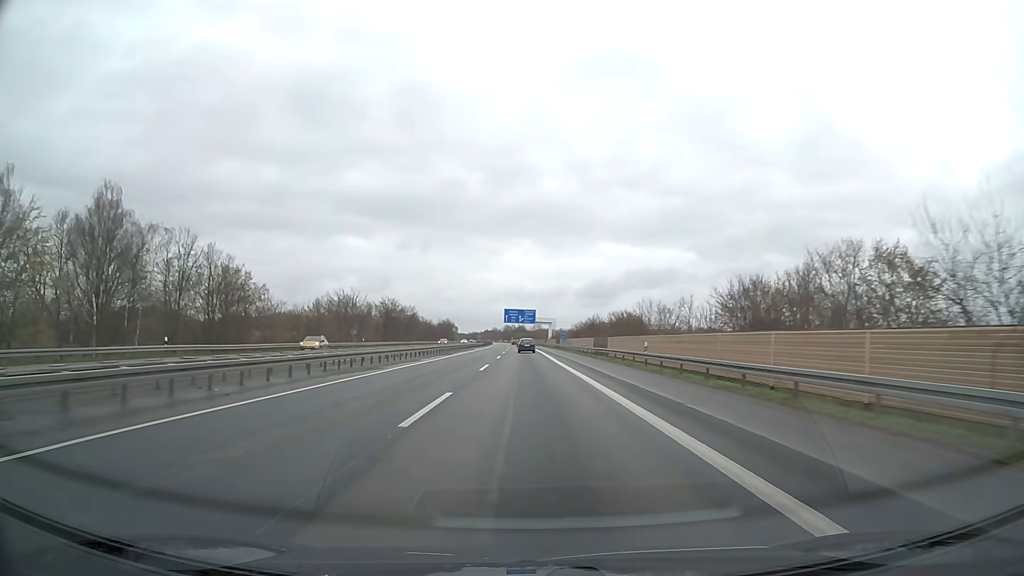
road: motorway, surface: asphalt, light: Day
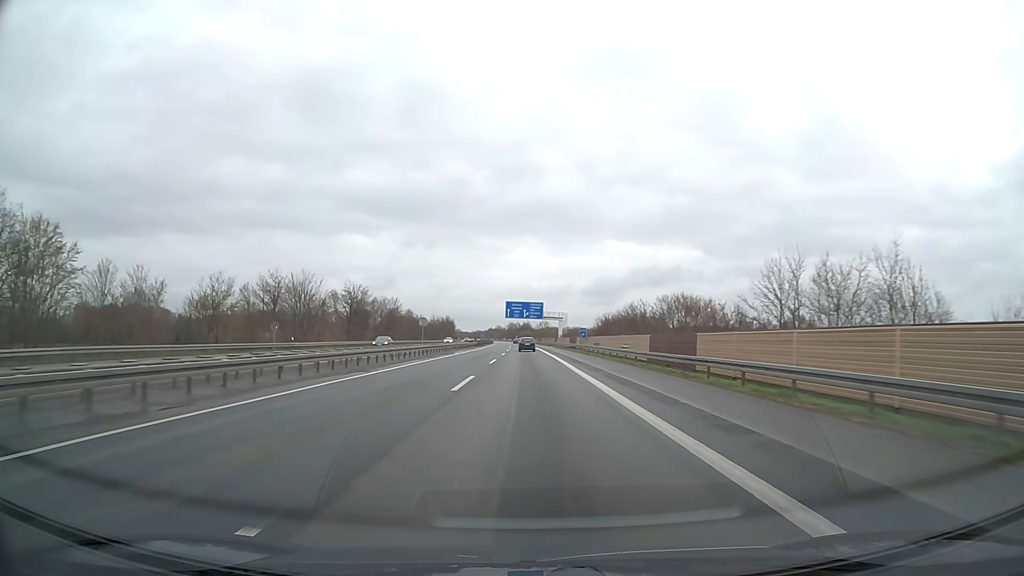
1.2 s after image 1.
(-0.1, +31.7) m; 0°
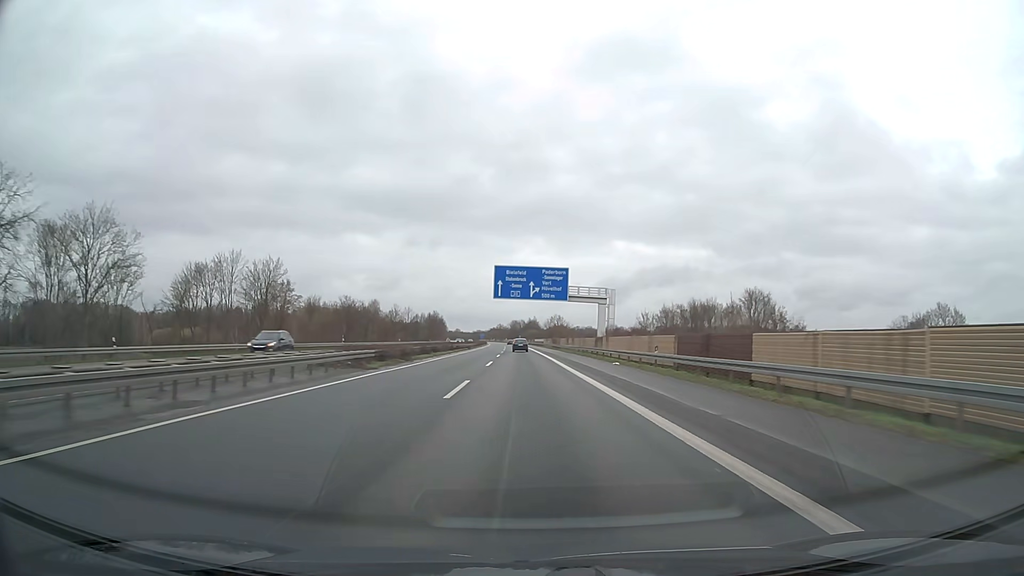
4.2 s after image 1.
(-0.5, +79.3) m; 0°
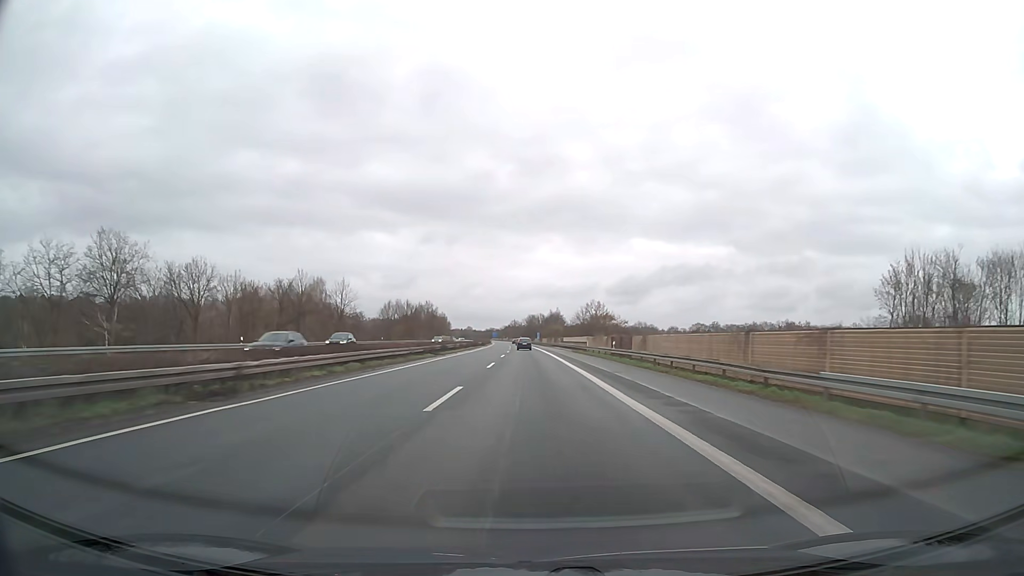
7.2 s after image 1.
(-0.9, +79.3) m; -2°
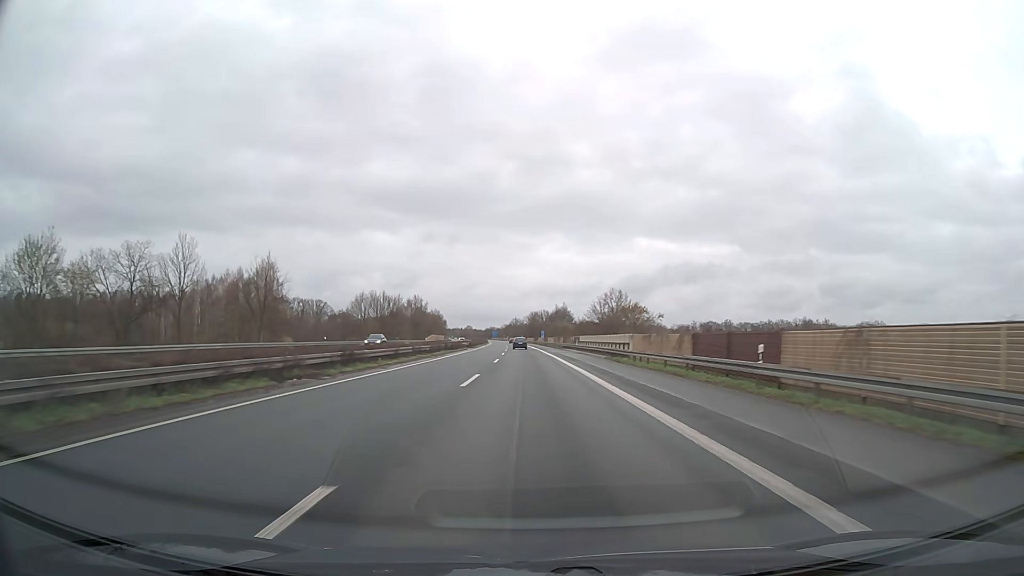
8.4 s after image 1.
(0.0, +31.7) m; 0°
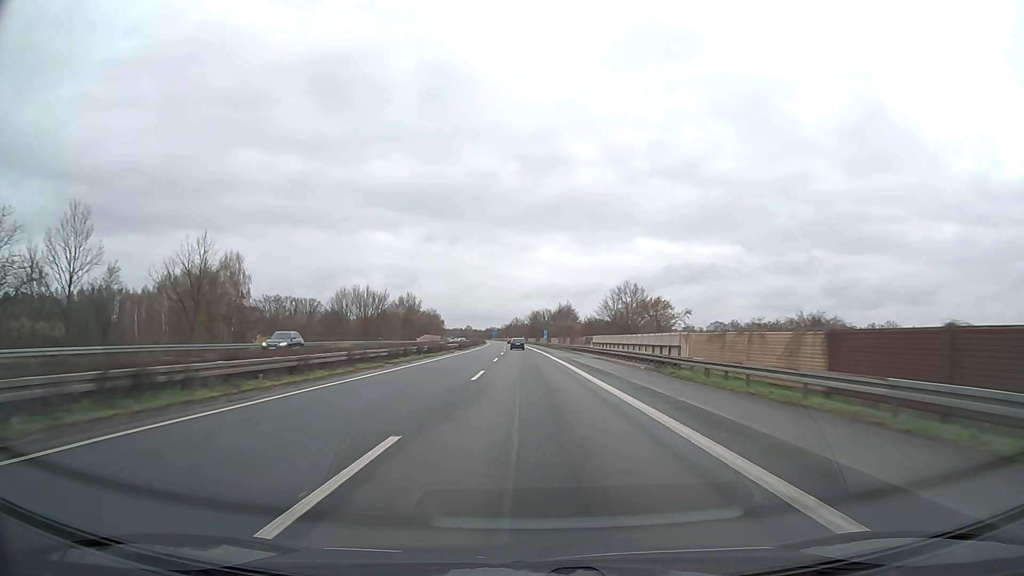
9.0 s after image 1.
(0.0, +15.8) m; 0°
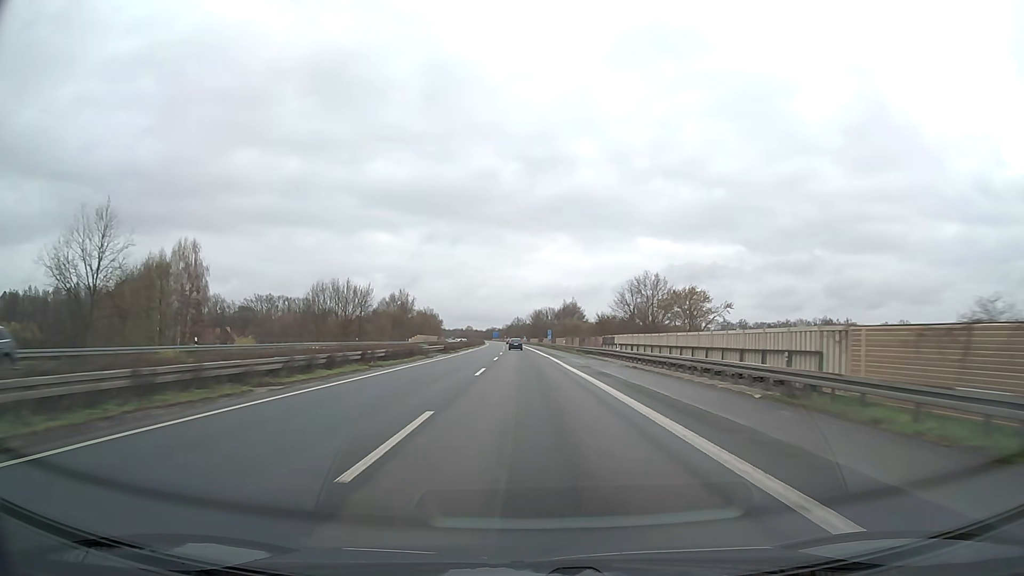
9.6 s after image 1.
(0.0, +15.9) m; 0°
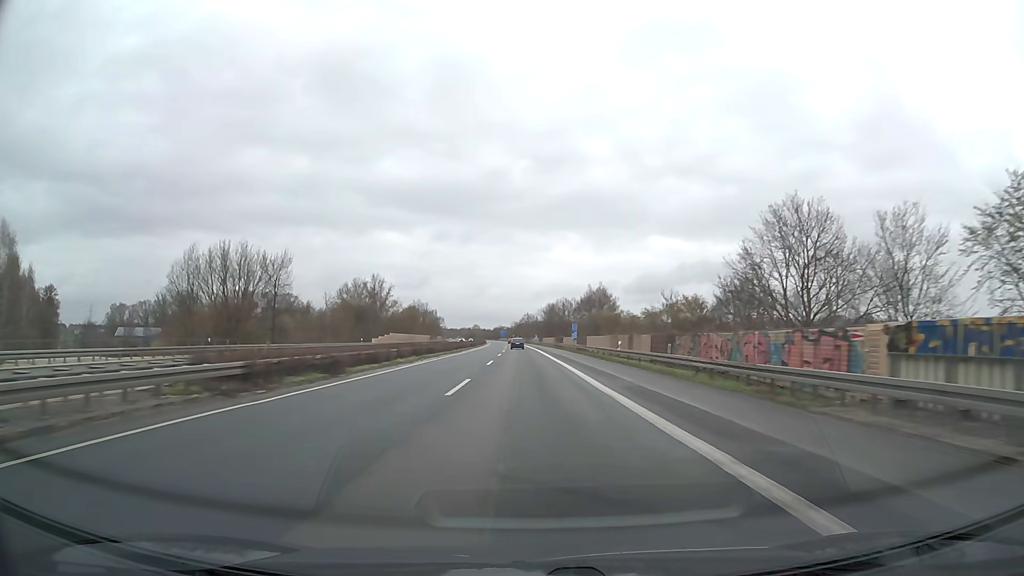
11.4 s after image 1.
(-0.3, +47.6) m; -1°
(0, +10) (0, +20) (0, +30) (0, +40) (-1, +50) (-1, +60) (-1, +70) (-1, +80) (-2, +90) (-2, +100) m
